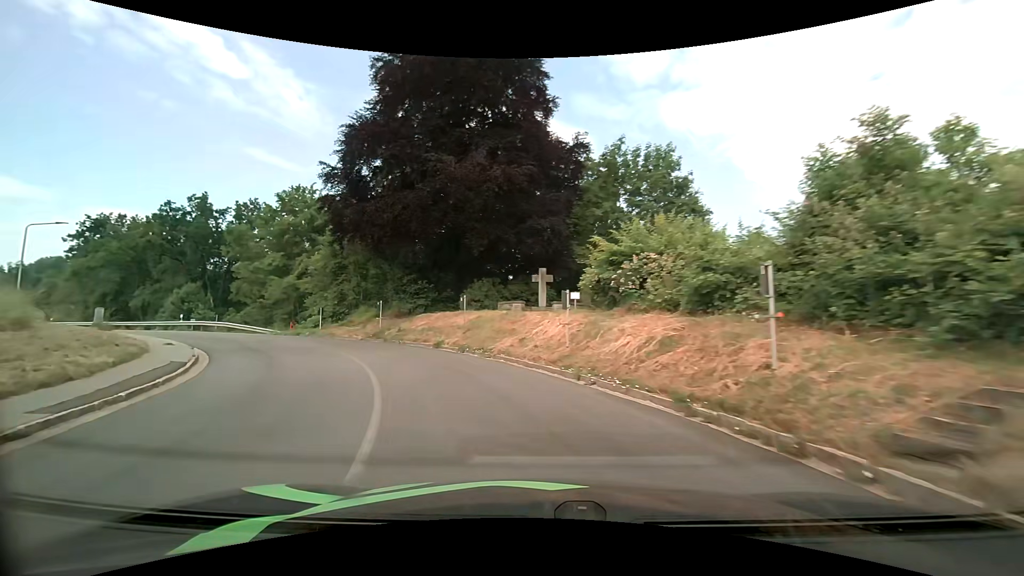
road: tertiary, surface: asphalt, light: Day
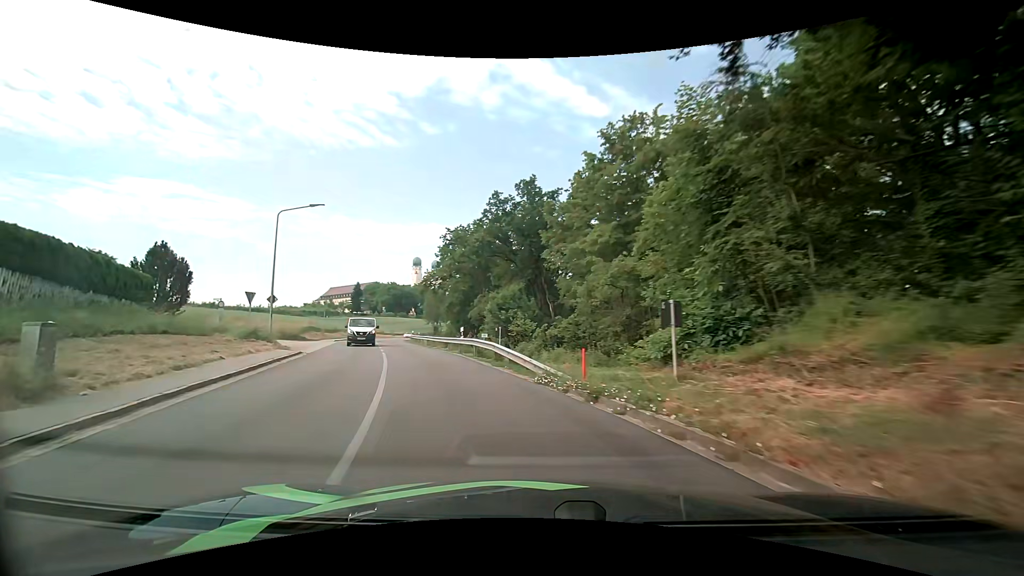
(-8.8, +23.4) m; -41°
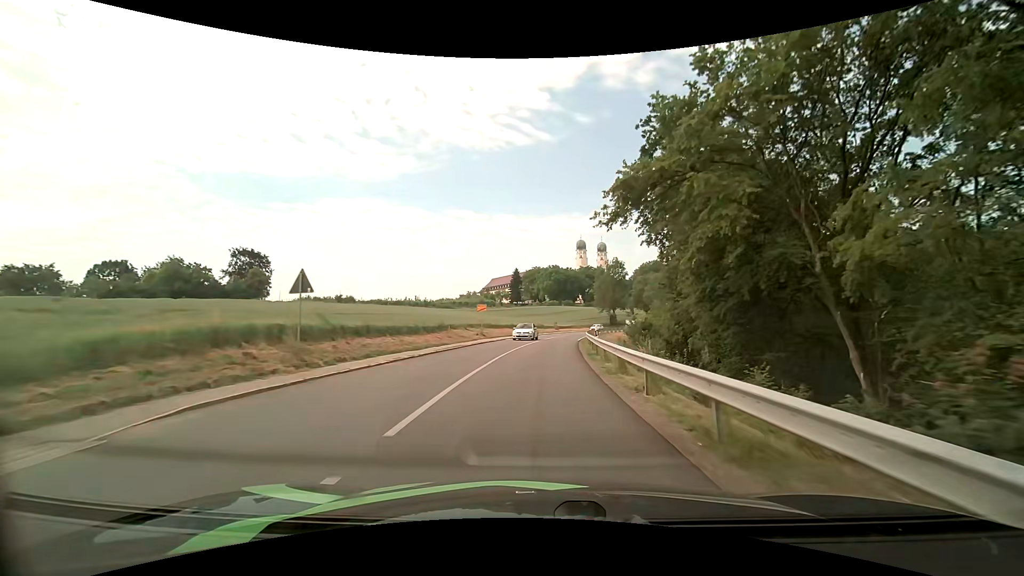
(-10.4, +38.9) m; -19°
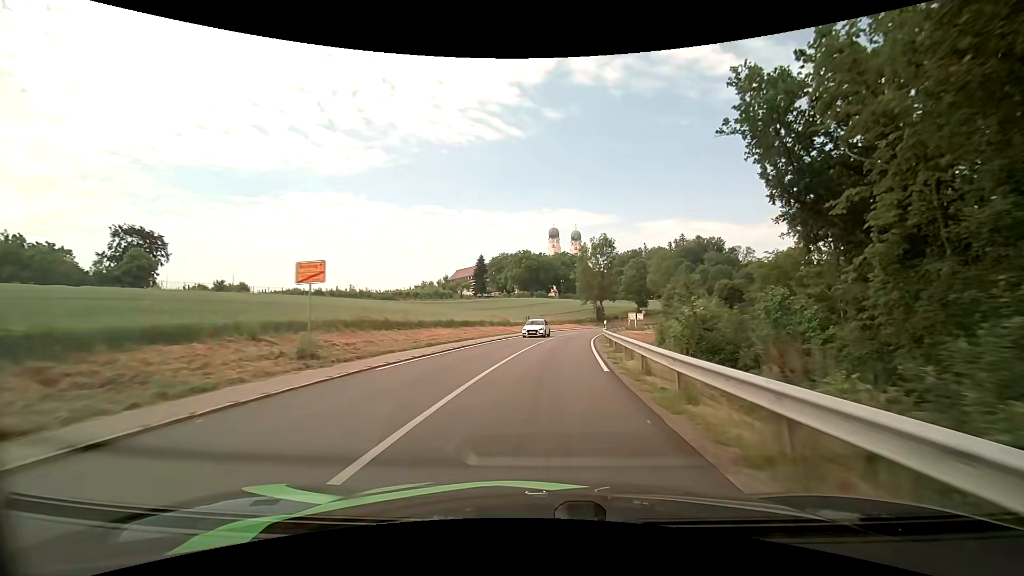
(+0.5, +29.9) m; +3°
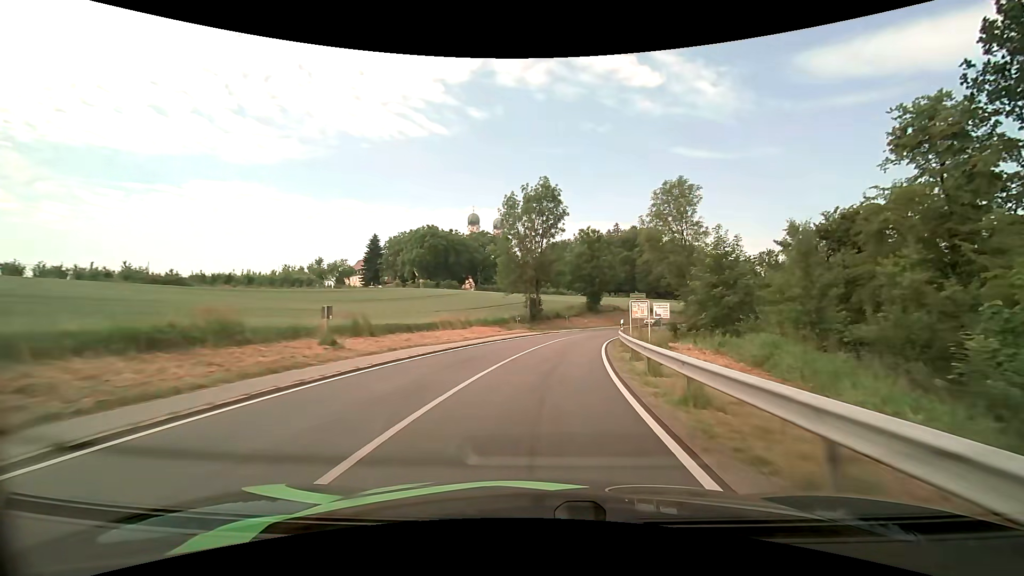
(+3.2, +41.2) m; +9°
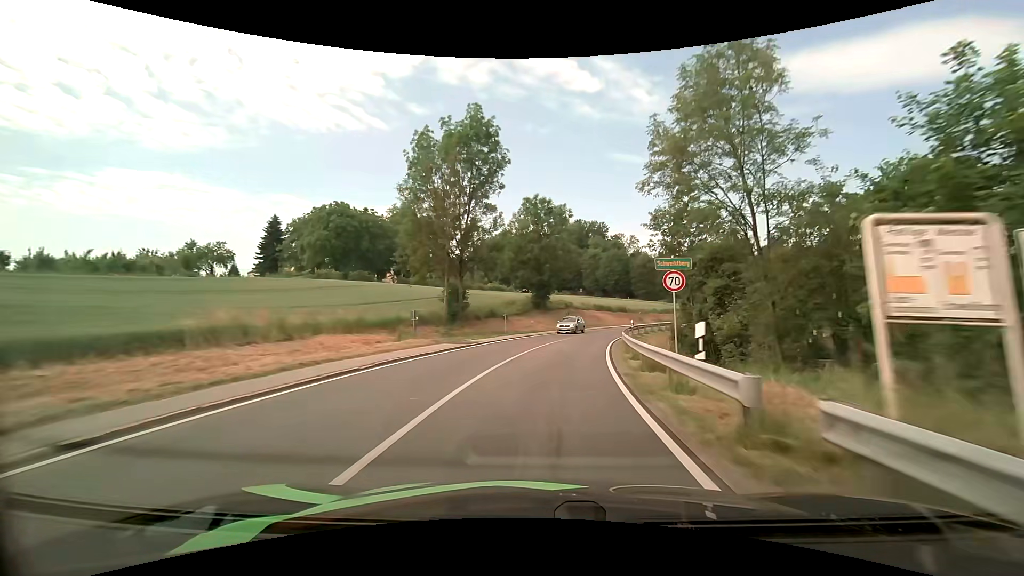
(+1.1, +20.7) m; +7°
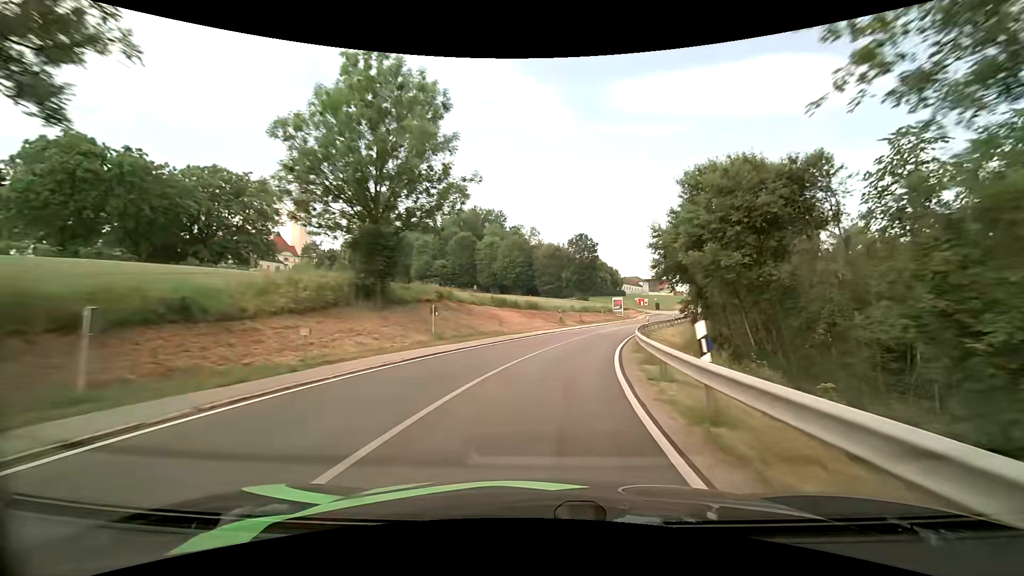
(+3.0, +31.3) m; +12°
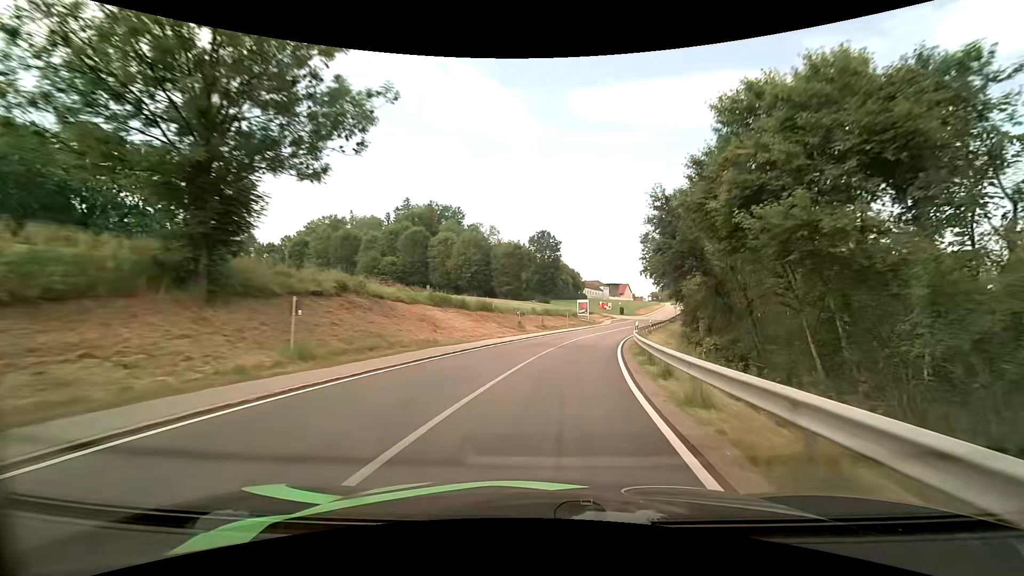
(+0.4, +10.7) m; +4°
(0, +10) (+2, +20) (+3, +30) (+6, +40) (+8, +49) (+11, +59) (+14, +68) (+17, +78) (+21, +87) (+24, +97) m
